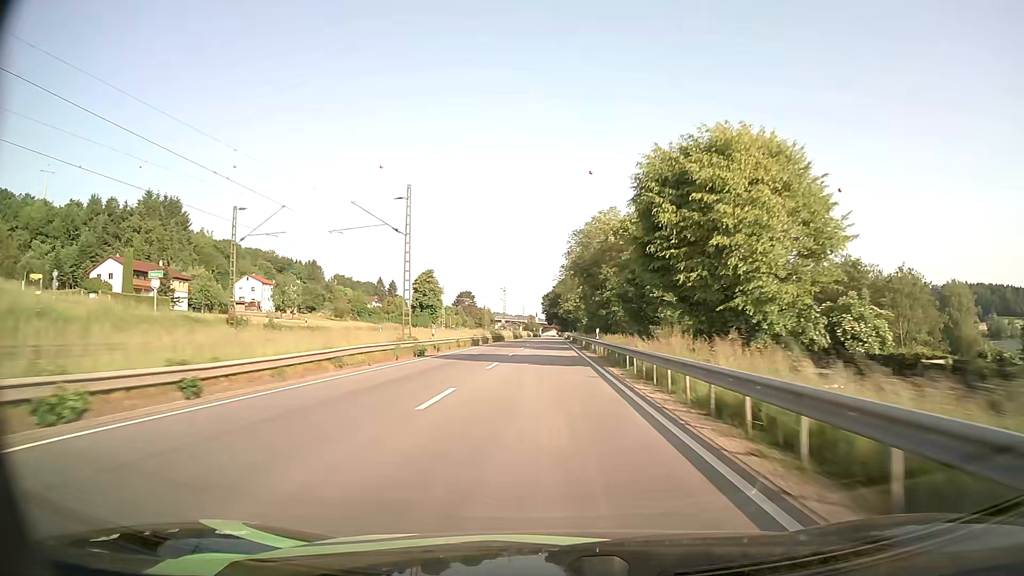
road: primary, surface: asphalt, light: Day
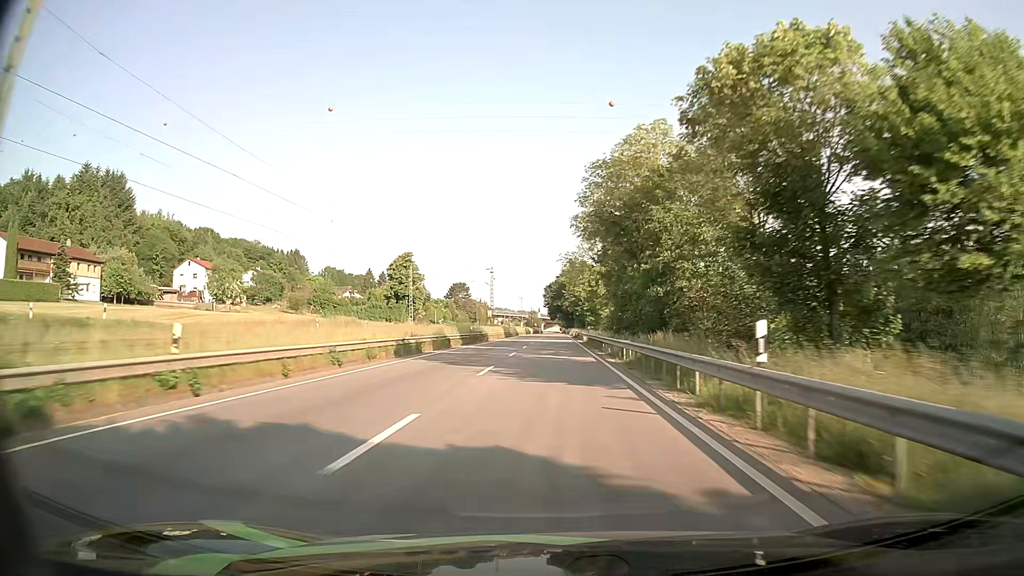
(-0.1, +29.7) m; 0°
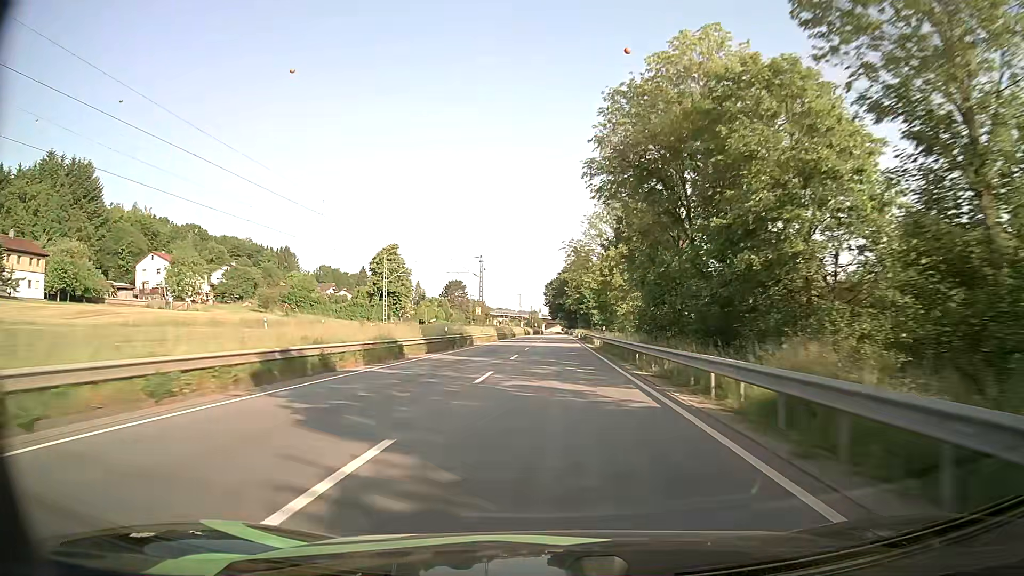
(0.0, +14.5) m; 0°
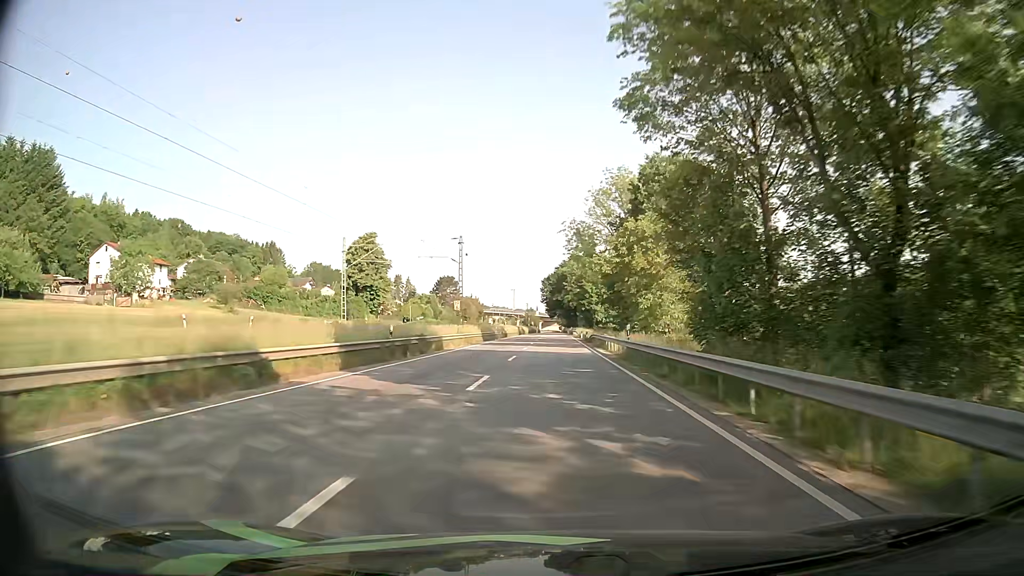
(0.0, +14.2) m; 0°
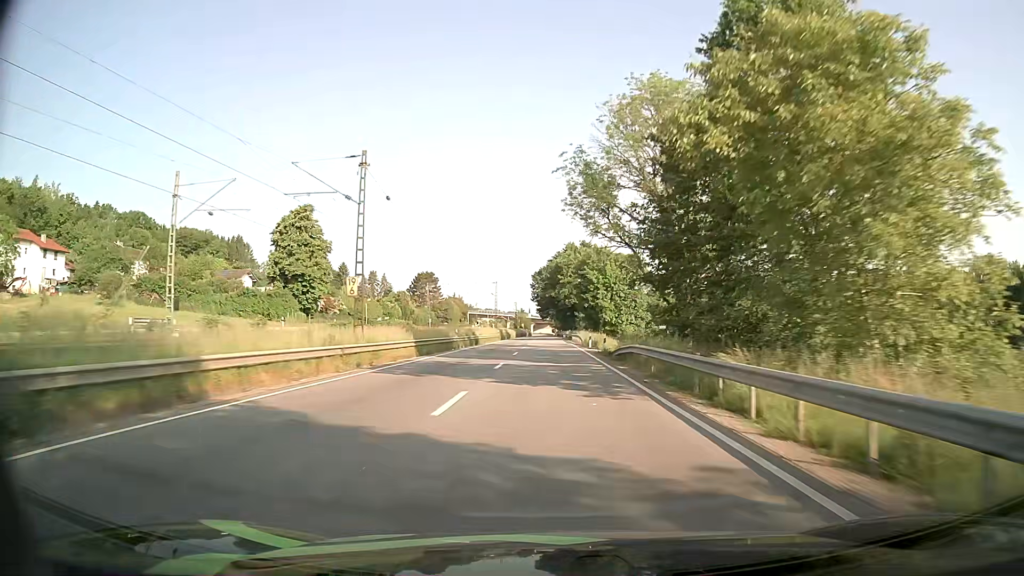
(+0.1, +28.3) m; 0°
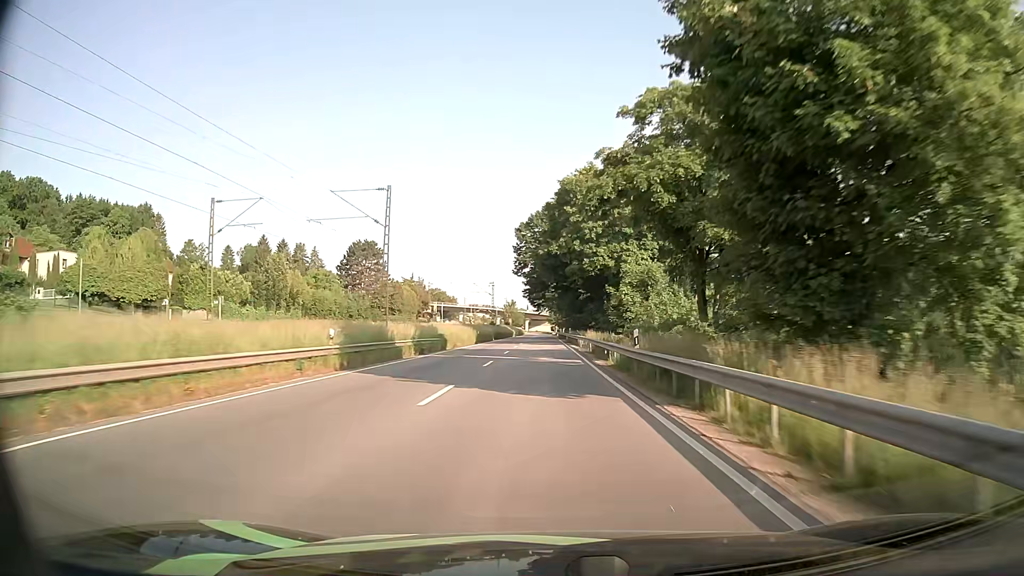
(+0.4, +72.0) m; 0°
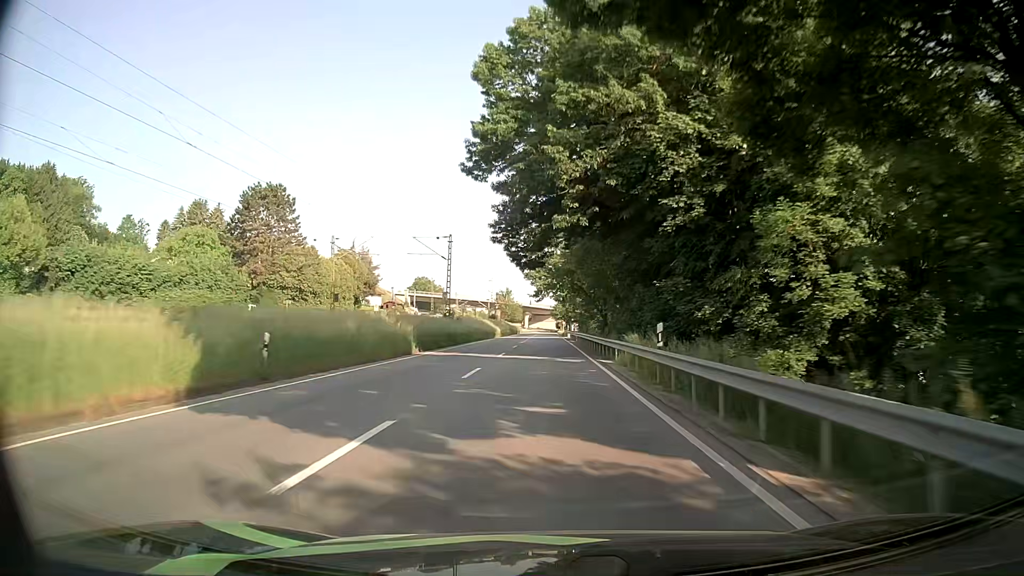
(-0.4, +55.4) m; 0°
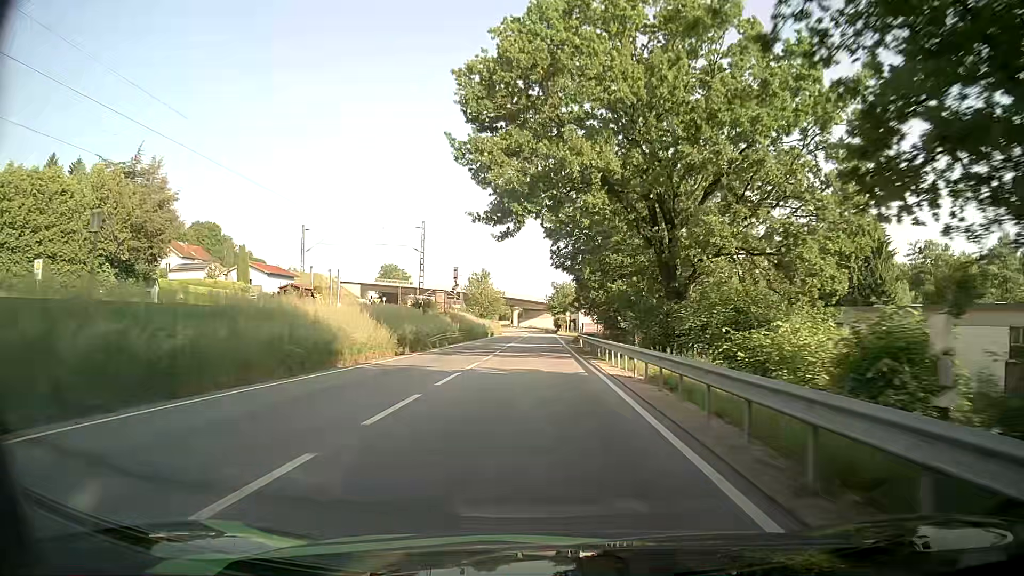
(-0.2, +64.3) m; 0°
(0, +10) (0, +20) (0, +30) (0, +40) (-1, +50) (-1, +60) (-1, +70) (-1, +80) (-1, +90) (-1, +100) m
